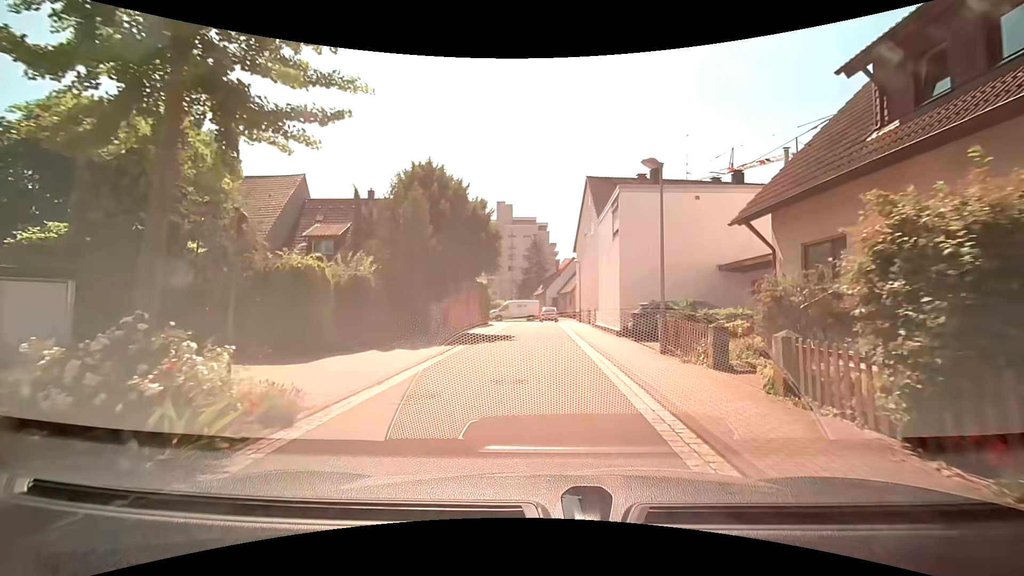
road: residential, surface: asphalt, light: Day
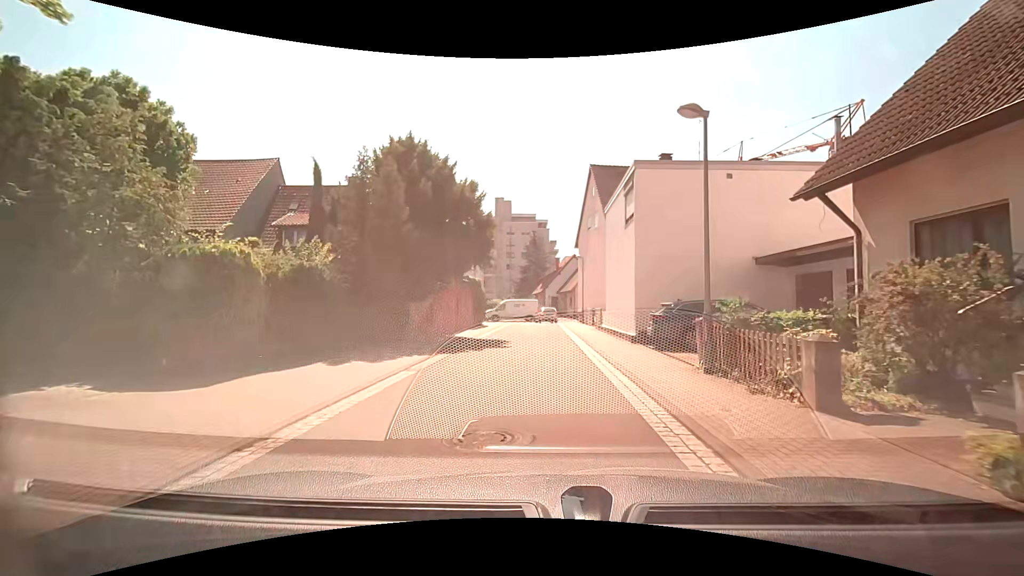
(0.0, +3.6) m; +1°
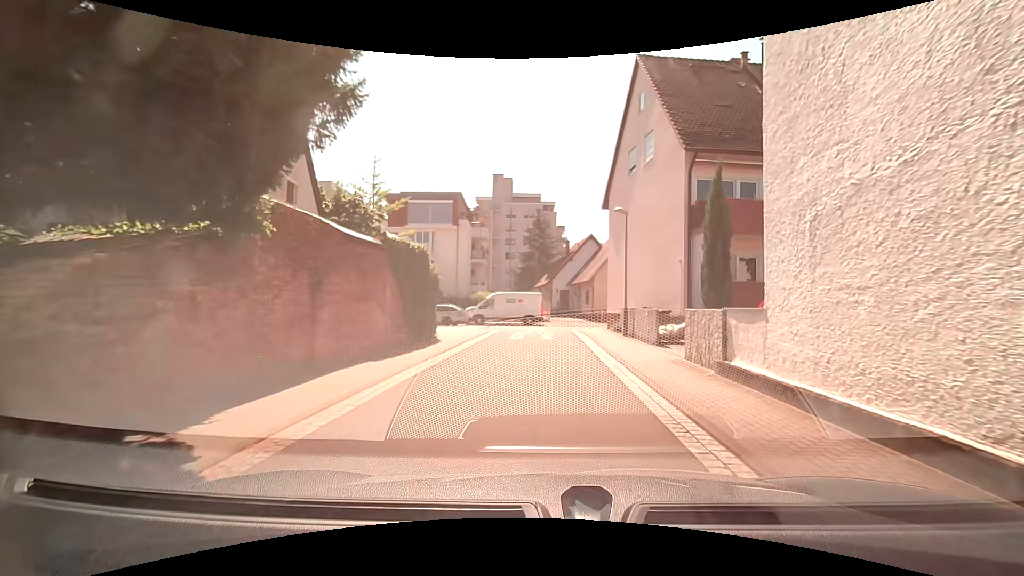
(-0.4, +17.6) m; -1°
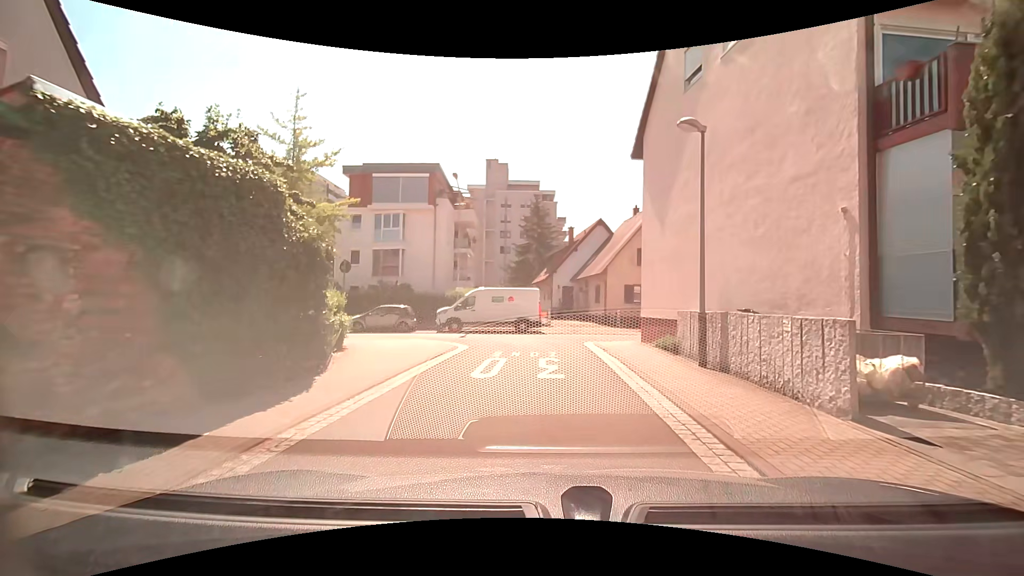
(-0.3, +9.8) m; -2°
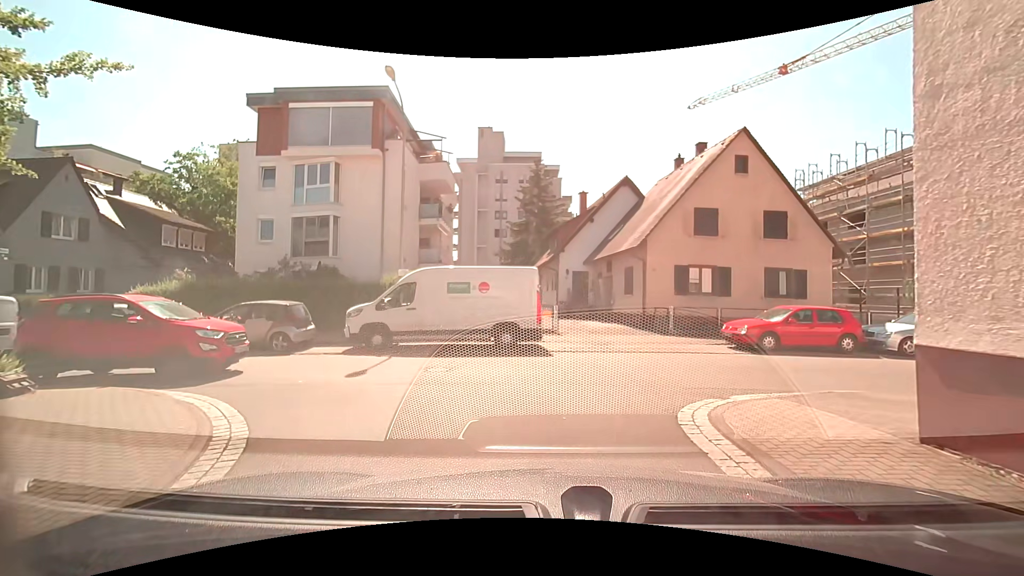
(+0.2, +12.8) m; -1°
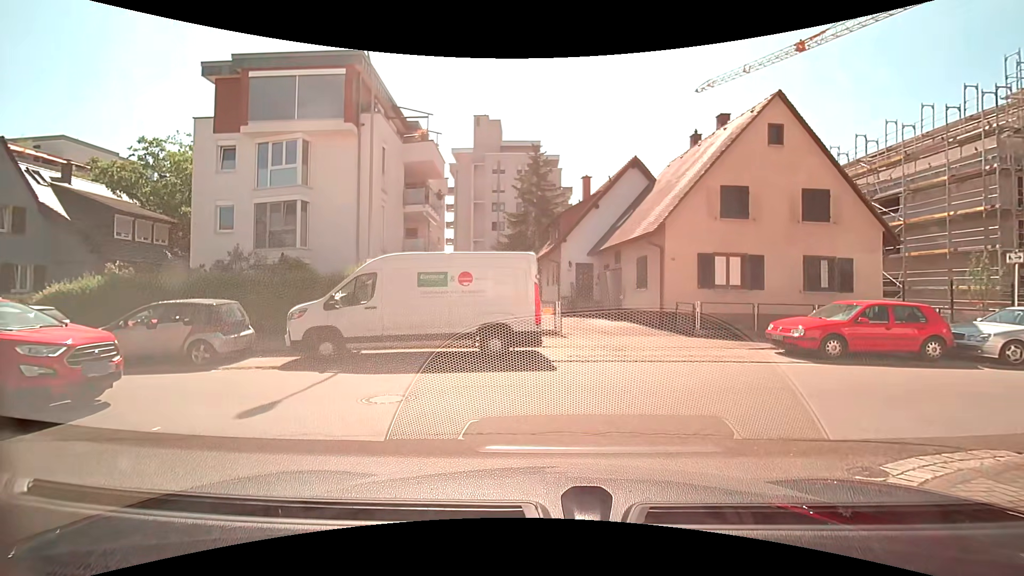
(0.0, +3.3) m; +1°
